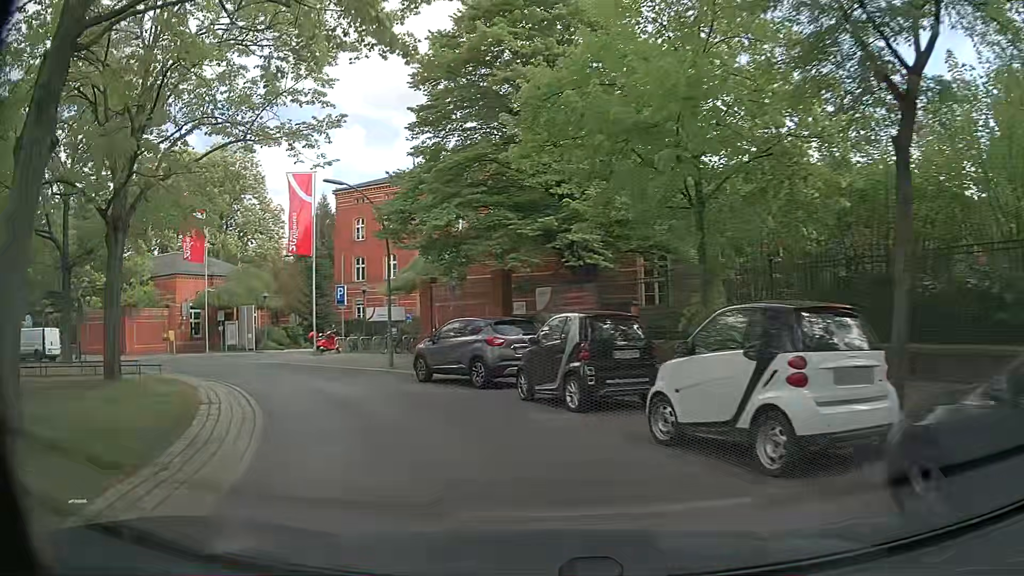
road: residential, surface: asphalt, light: Day
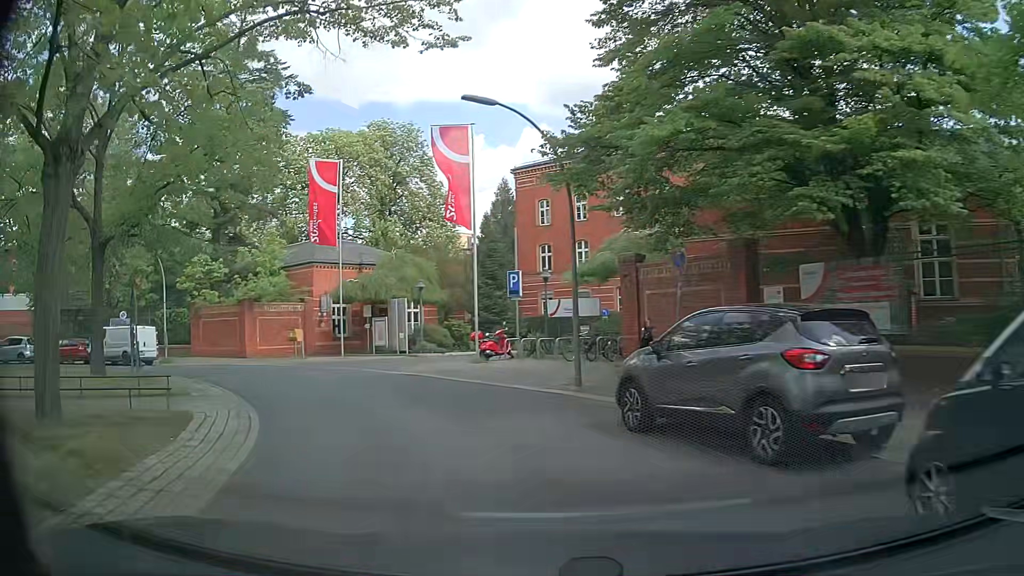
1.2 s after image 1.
(-1.3, +8.2) m; -18°
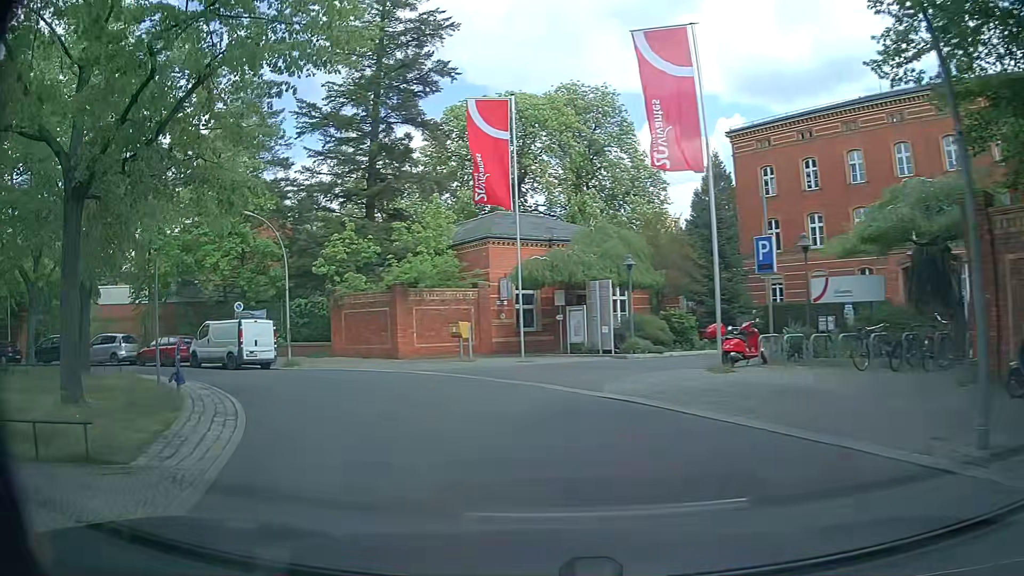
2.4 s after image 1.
(-1.1, +8.4) m; -16°
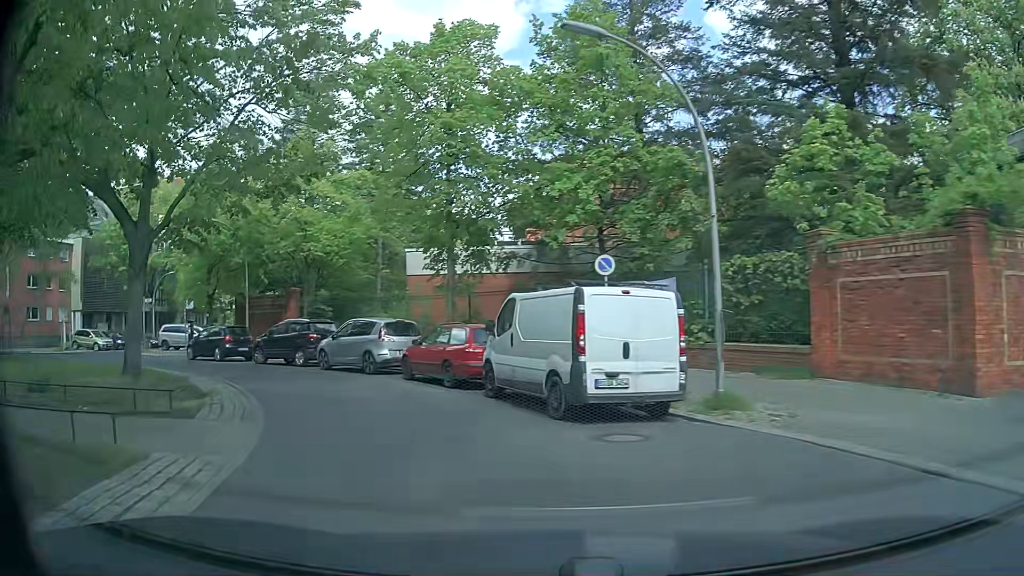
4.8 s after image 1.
(-5.3, +16.0) m; -37°
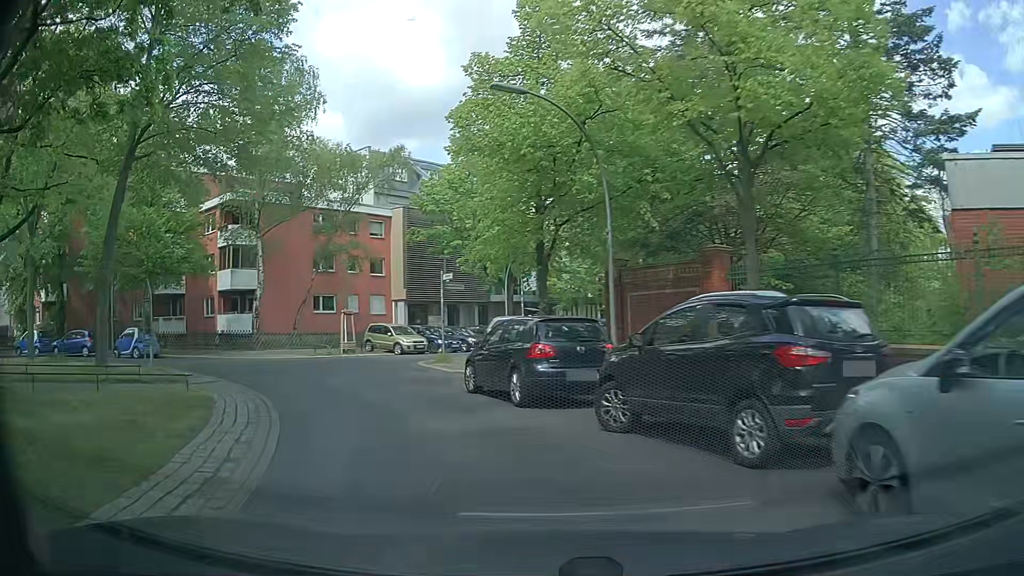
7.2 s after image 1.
(-5.3, +16.4) m; -36°
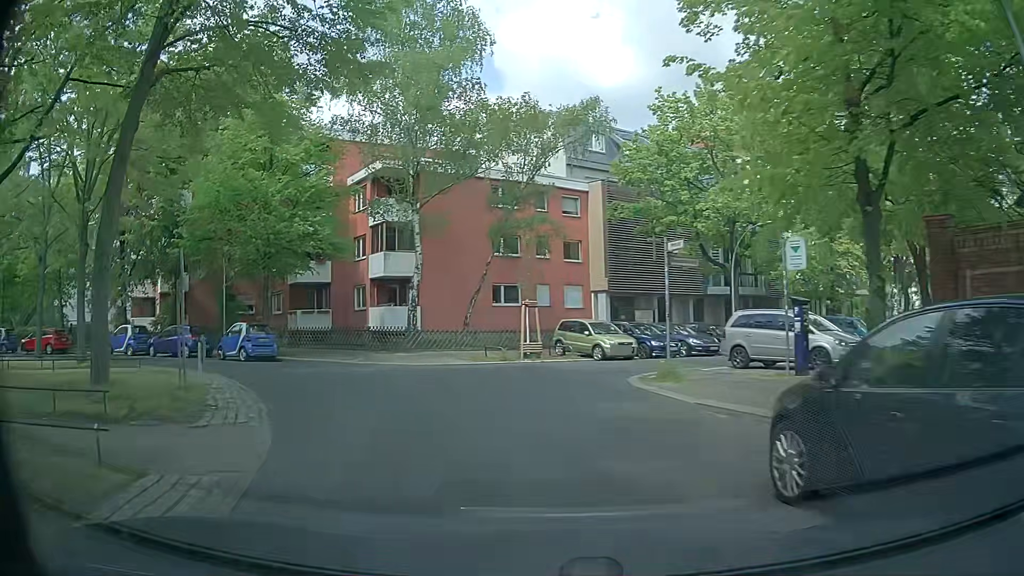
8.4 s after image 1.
(-1.1, +8.4) m; -17°
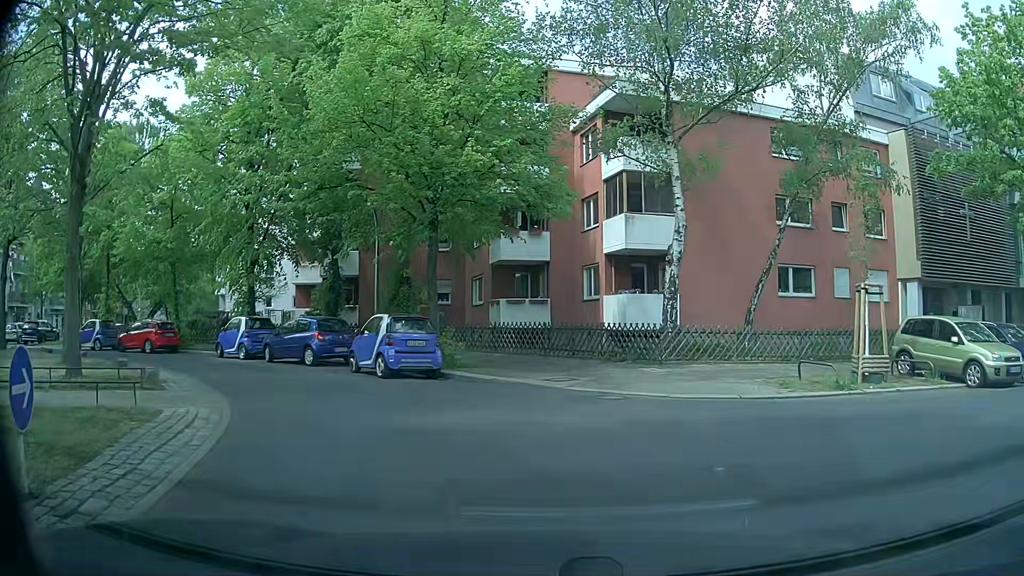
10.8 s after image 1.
(-1.8, +10.3) m; -23°
